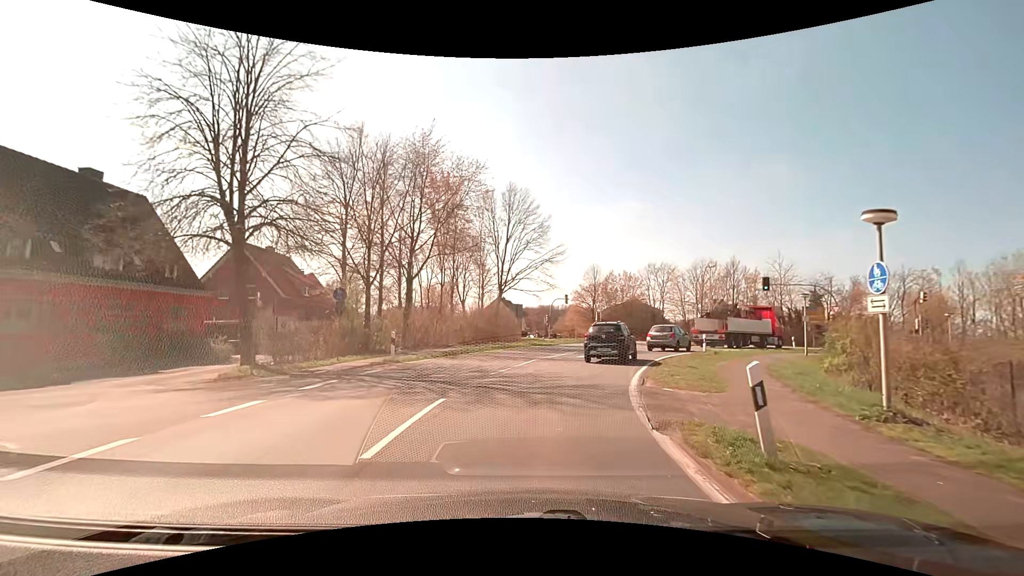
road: secondary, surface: asphalt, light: Day
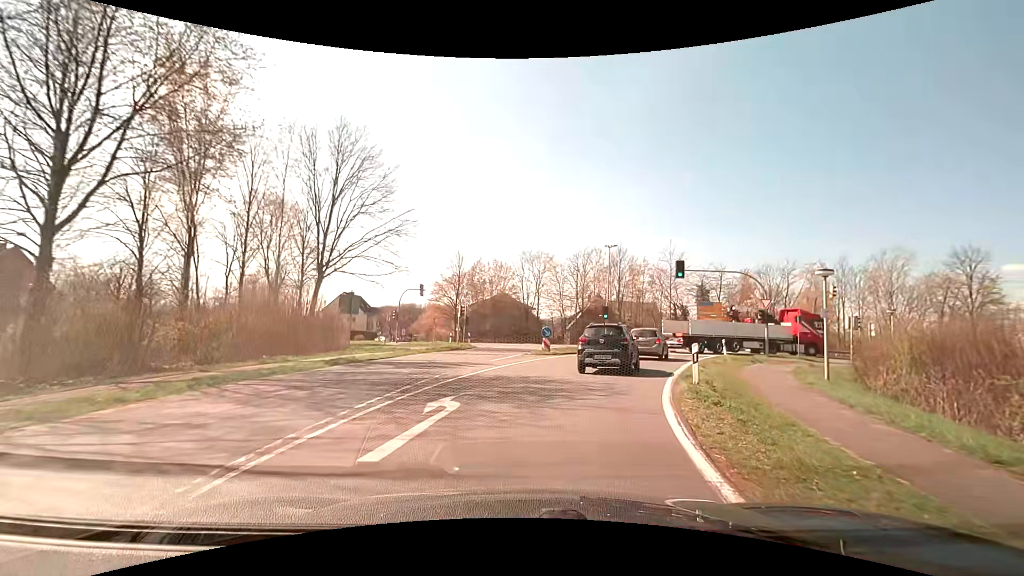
(+2.0, +16.6) m; +16°
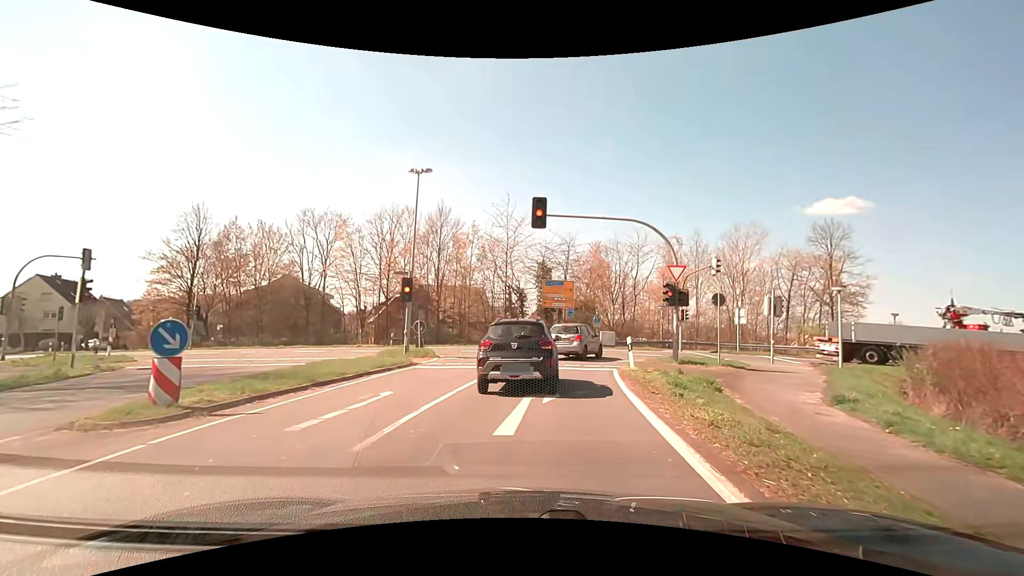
(+3.2, +18.3) m; +20°
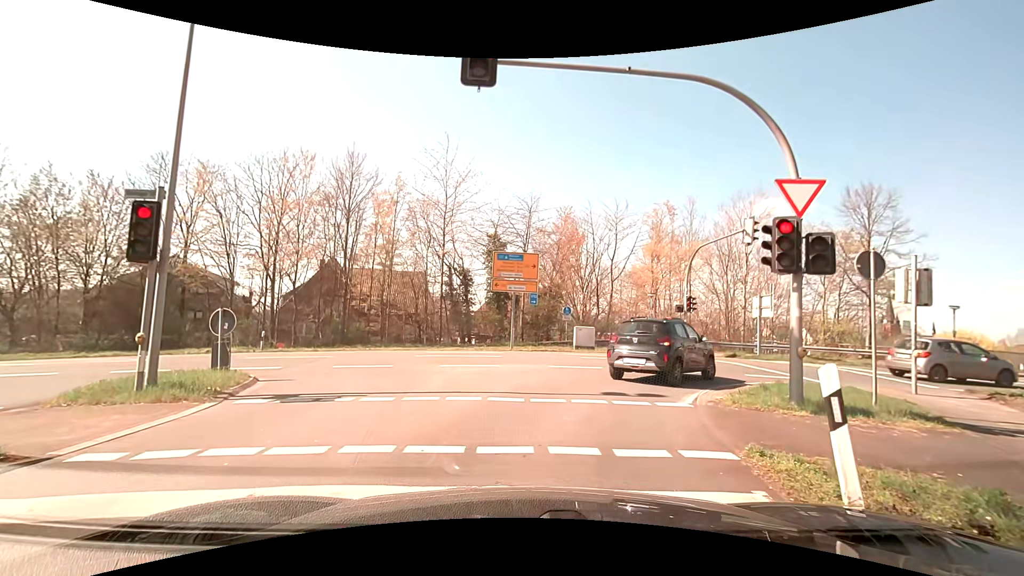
(+0.5, +12.2) m; +5°
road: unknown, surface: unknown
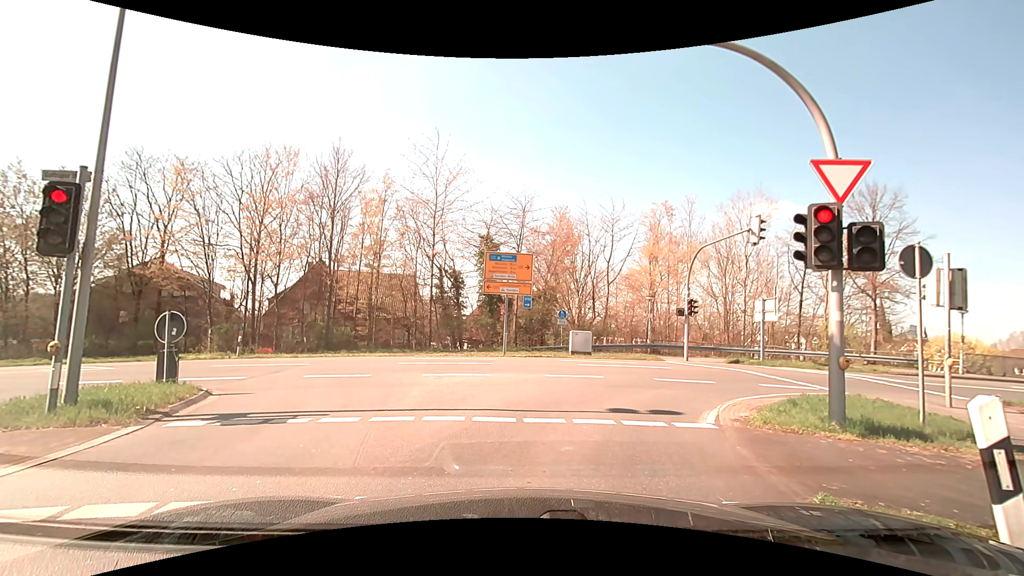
(0.0, +1.3) m; 0°
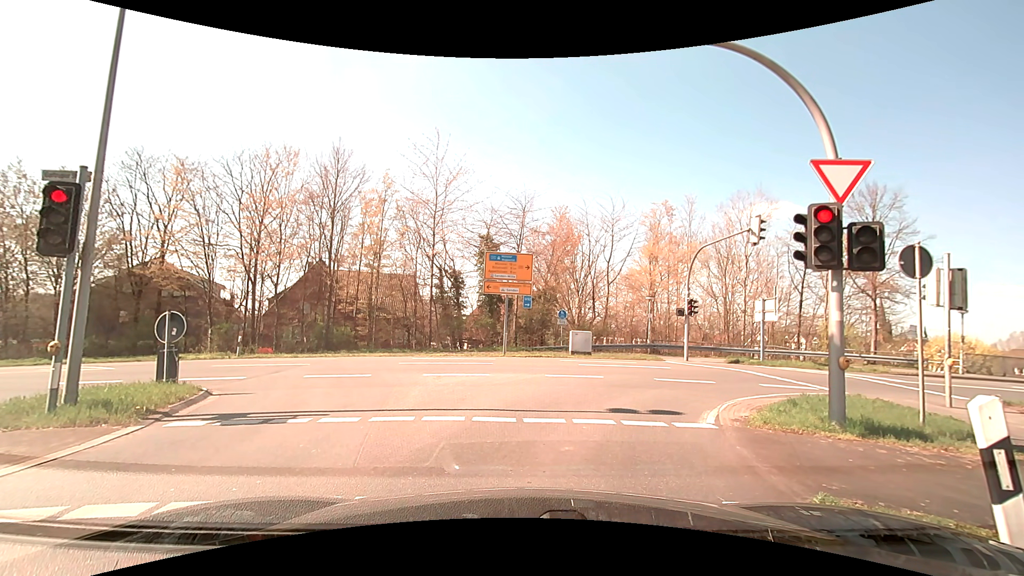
(0.0, 0.0) m; 0°
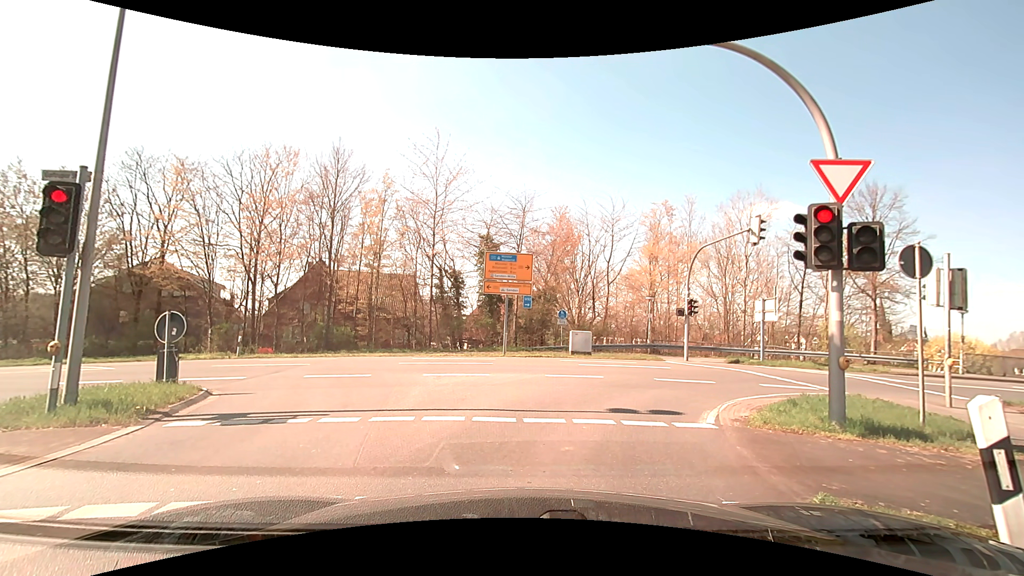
(0.0, 0.0) m; 0°
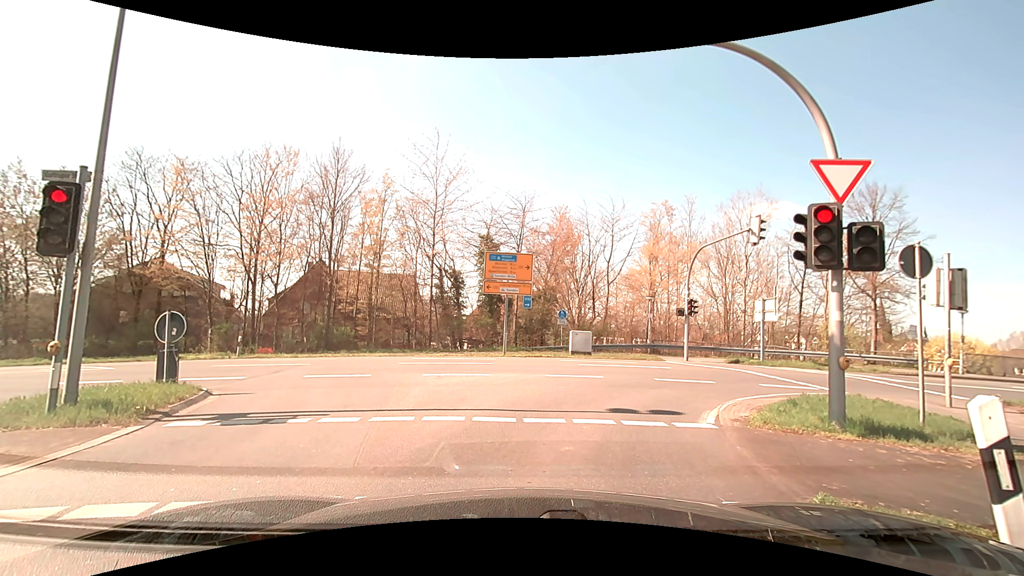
(0.0, 0.0) m; 0°
